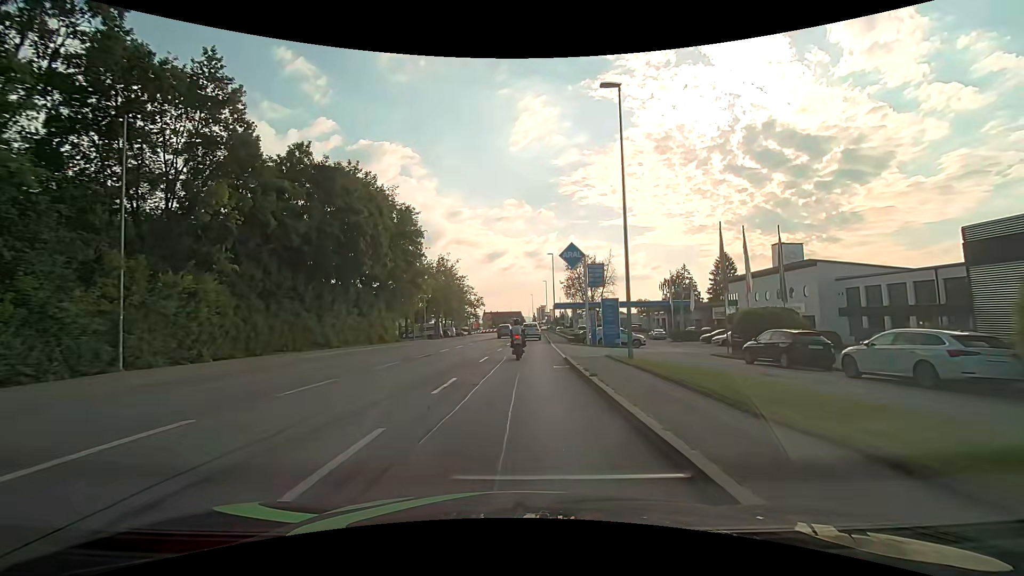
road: tertiary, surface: asphalt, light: Day
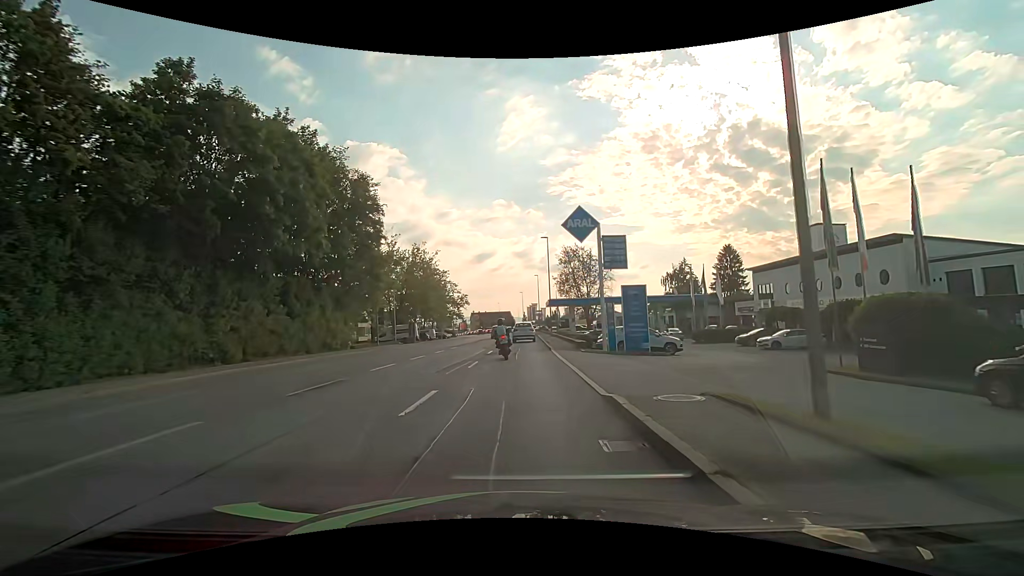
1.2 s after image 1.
(+0.2, +11.5) m; +1°
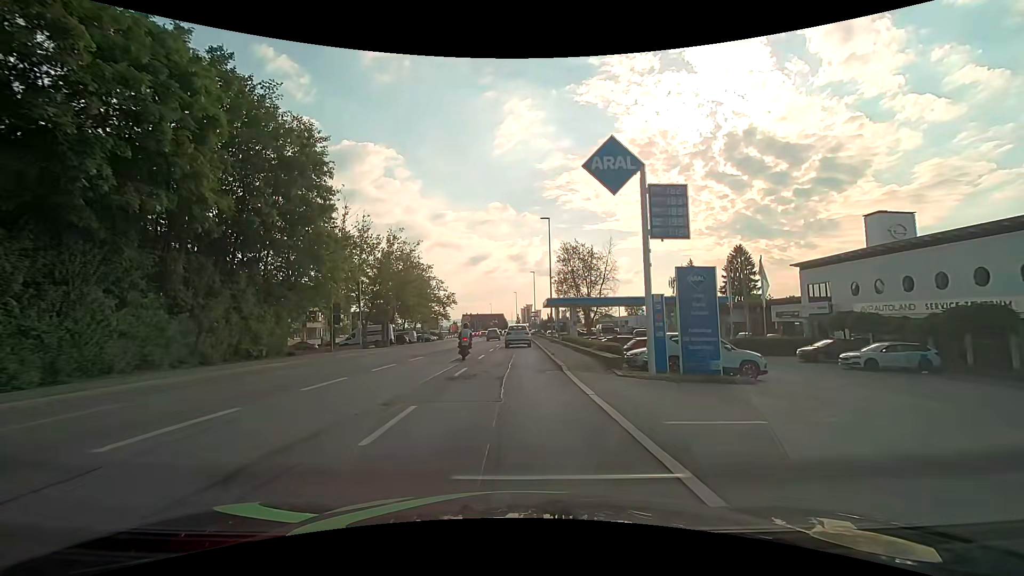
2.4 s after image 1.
(+0.1, +10.6) m; 0°
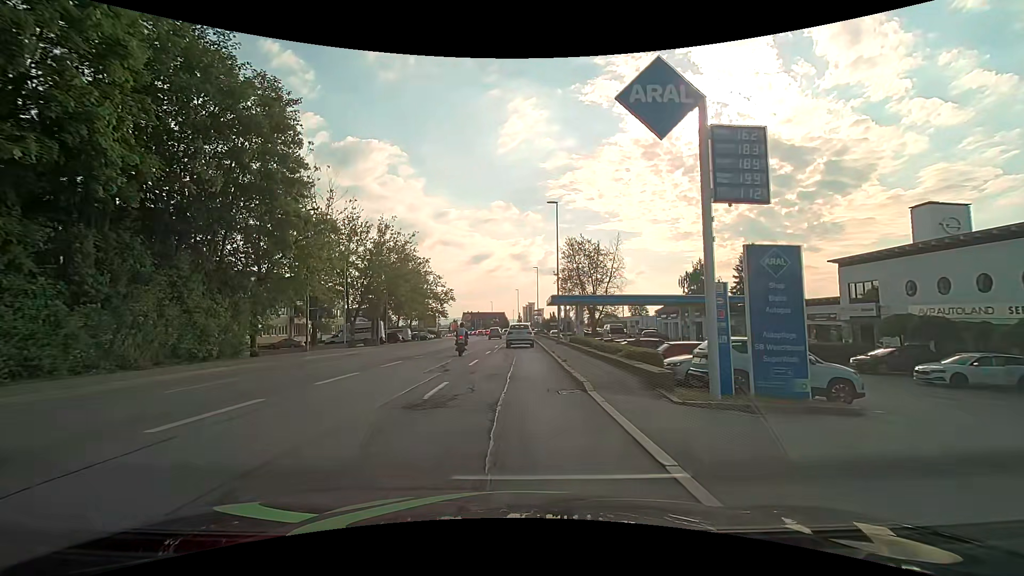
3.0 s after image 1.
(0.0, +5.0) m; 0°
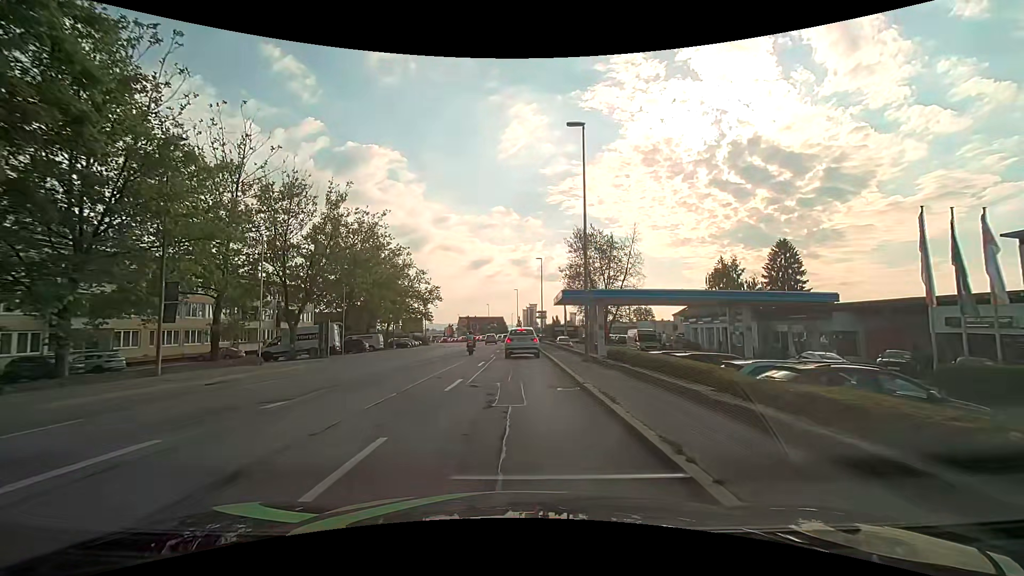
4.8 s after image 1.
(-0.1, +14.7) m; -1°
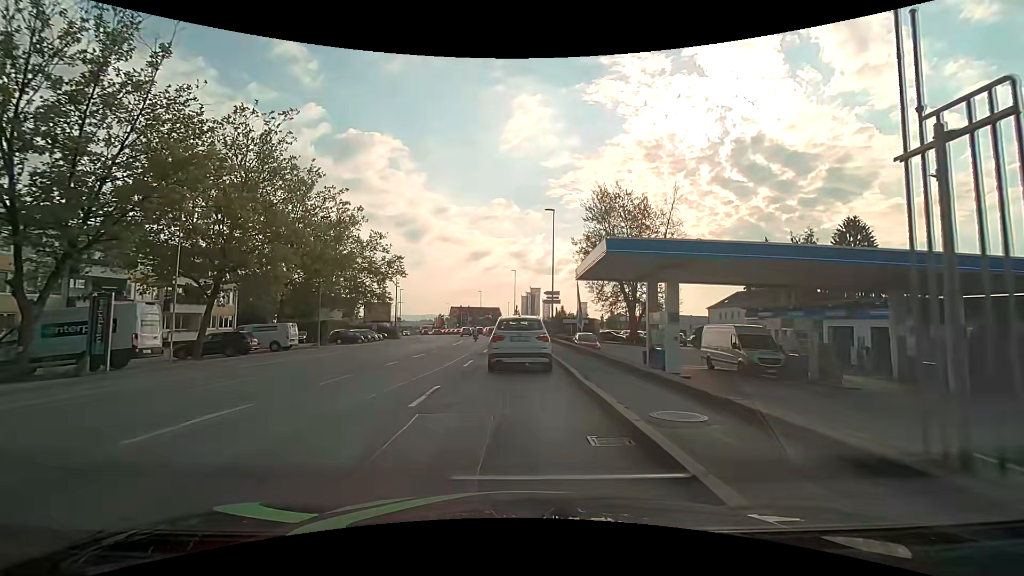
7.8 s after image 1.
(+0.4, +21.6) m; +1°
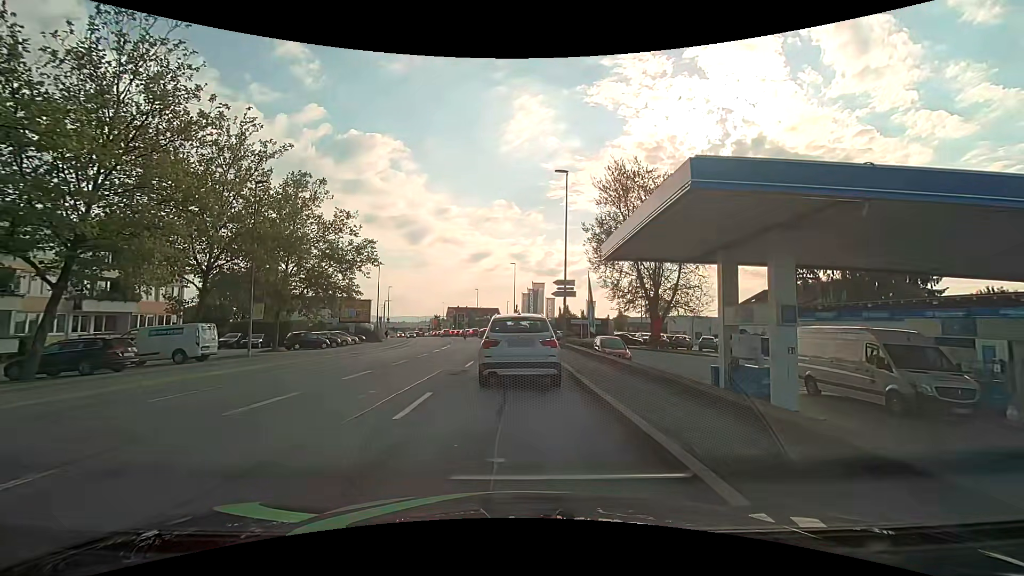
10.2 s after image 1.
(-0.1, +9.7) m; +1°
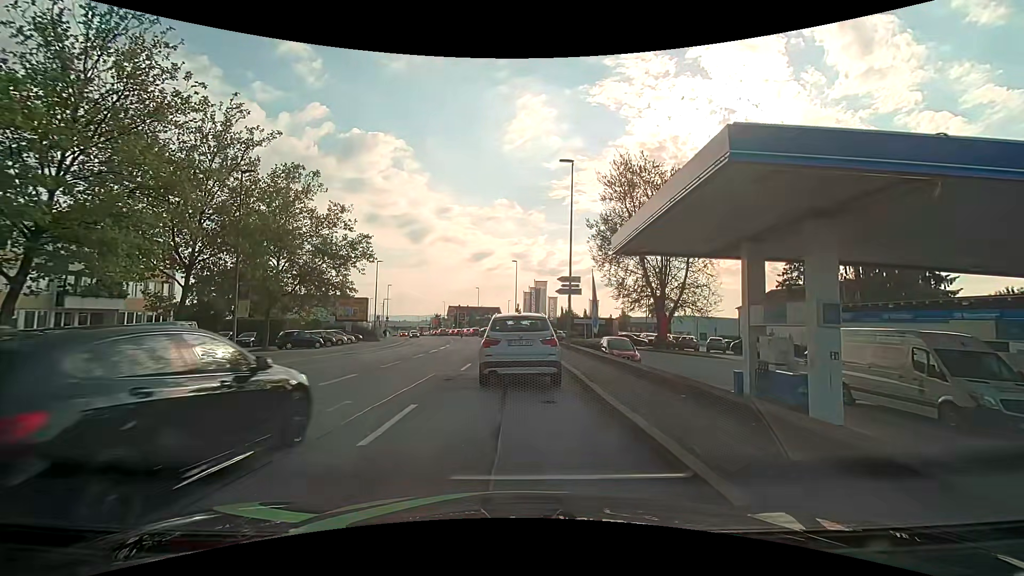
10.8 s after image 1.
(-0.1, +1.7) m; 0°
(0, +10) (-1, +20) (-1, +30) (-1, +40) (-2, +50) (-4, +60) (-5, +70) (-7, +80) (-9, +89) (-12, +99) m
